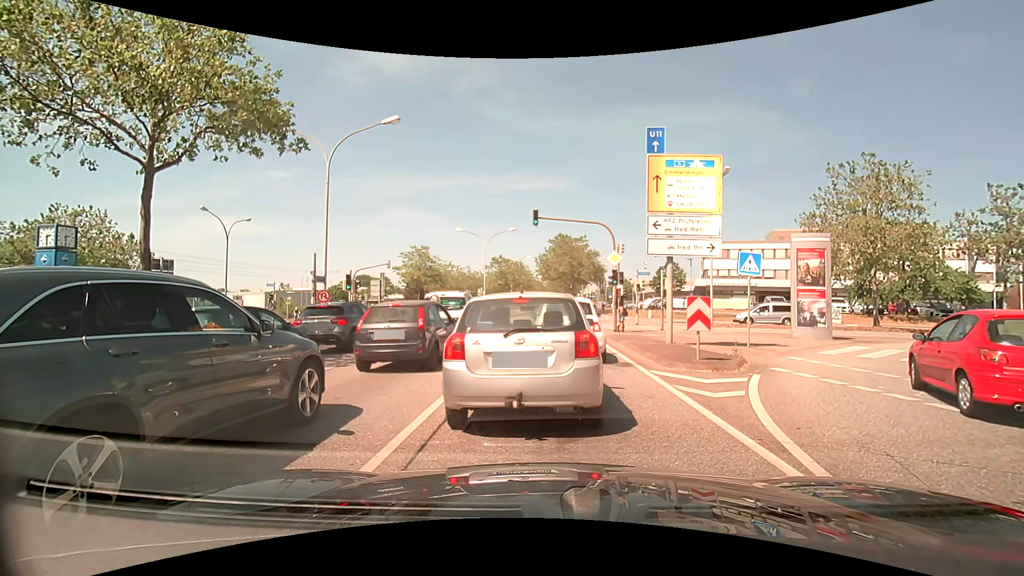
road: primary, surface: asphalt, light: Day
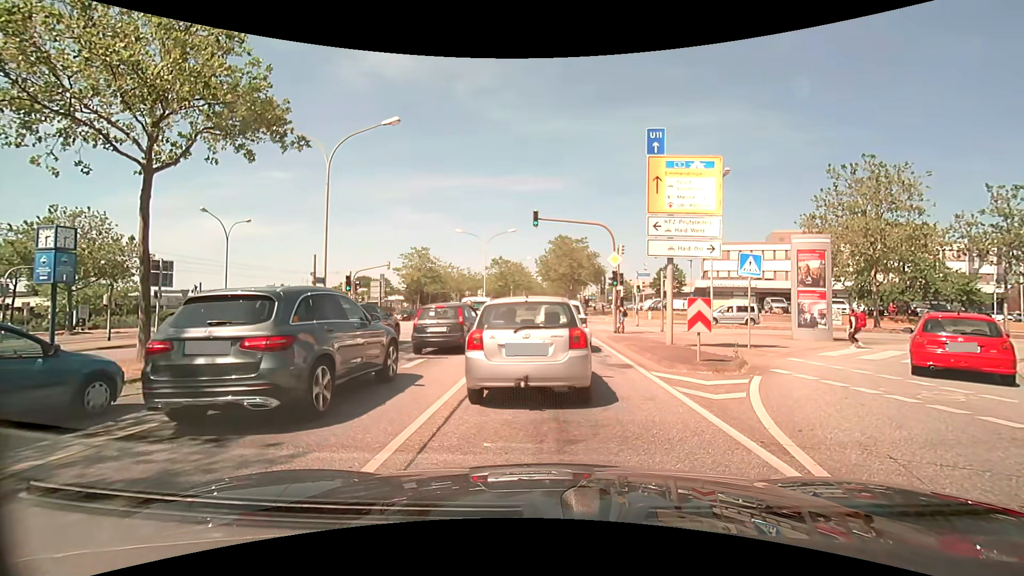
(0.0, 0.0) m; 0°
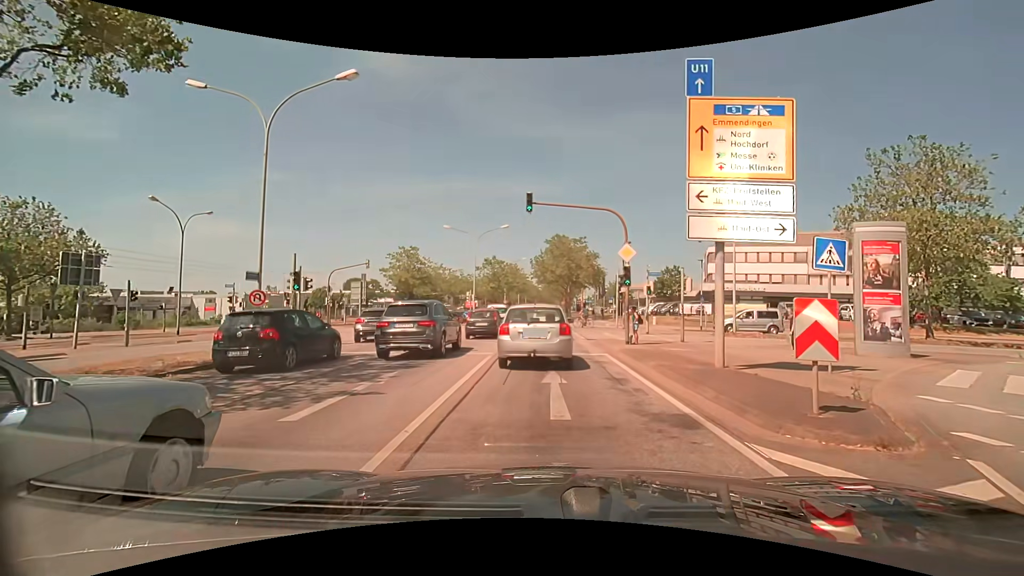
(+0.1, +5.4) m; +1°
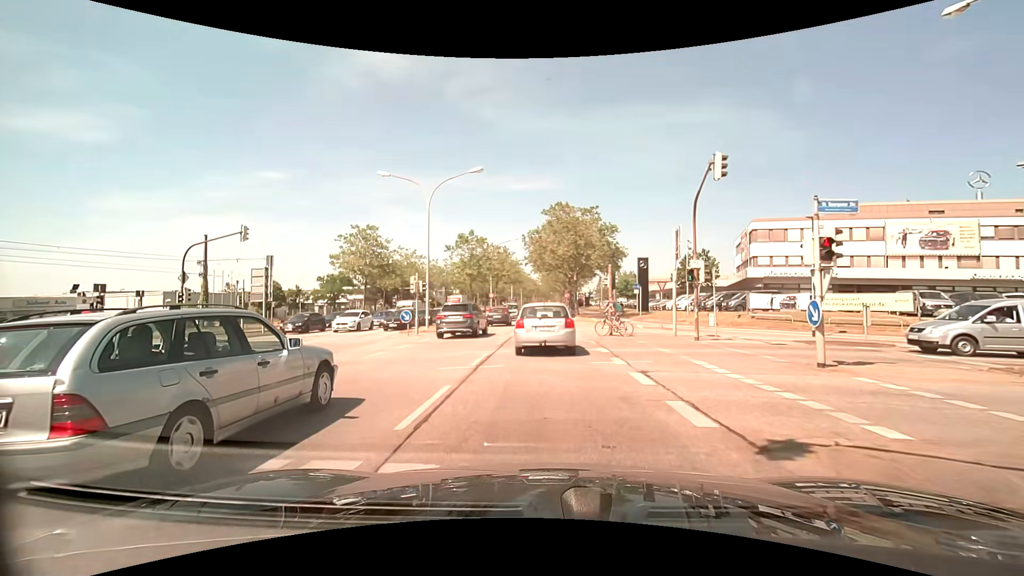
(0.0, +19.4) m; 0°
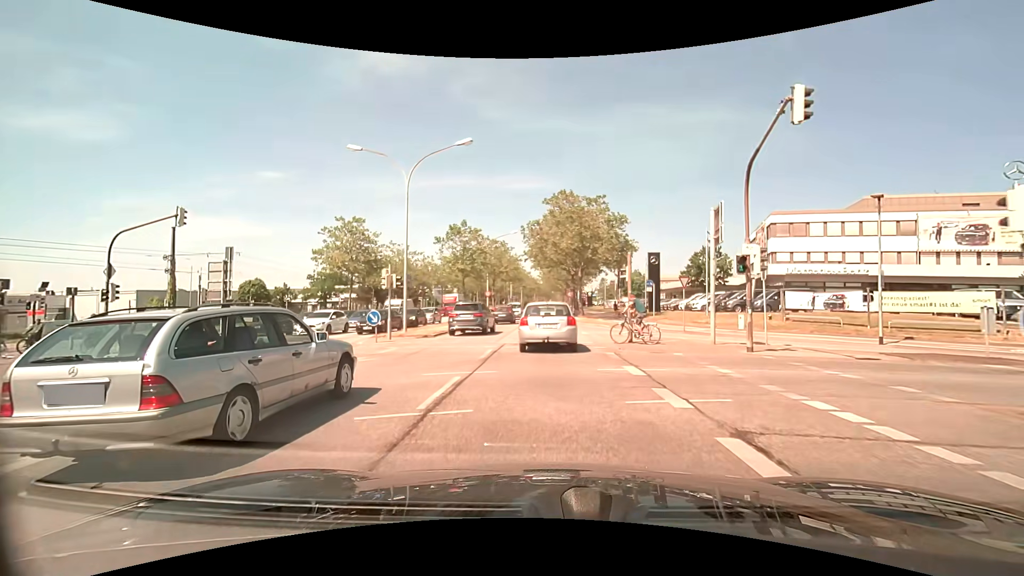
(0.0, +5.1) m; -1°
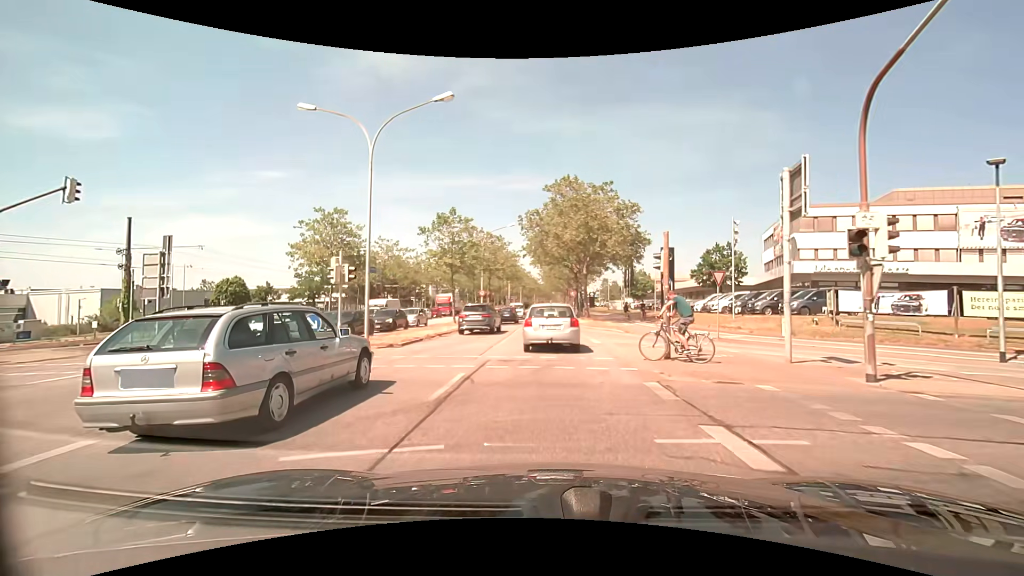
(0.0, +5.5) m; 0°
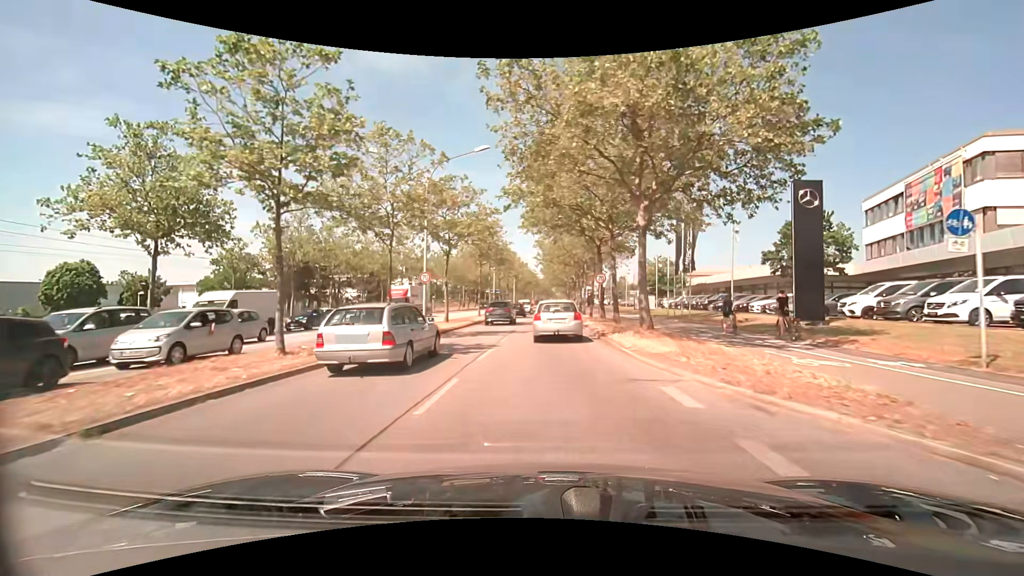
(0.0, +24.7) m; 0°
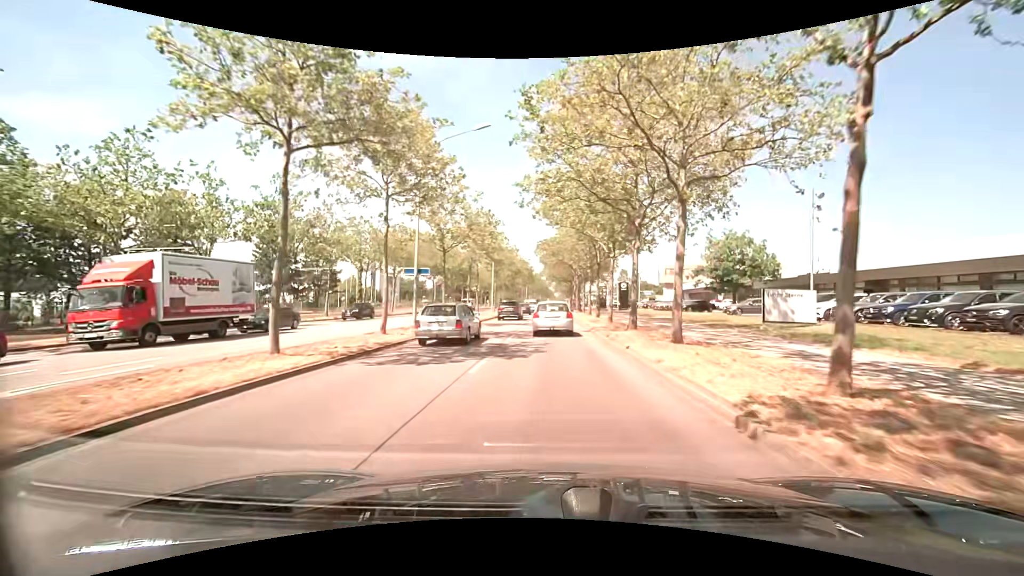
(0.0, +35.5) m; 0°
(0, +10) (0, +20) (0, +30) (+1, +40) (+1, +50) (+1, +60) (+1, +70) (+1, +80) (+2, +90) (+2, +100) m
